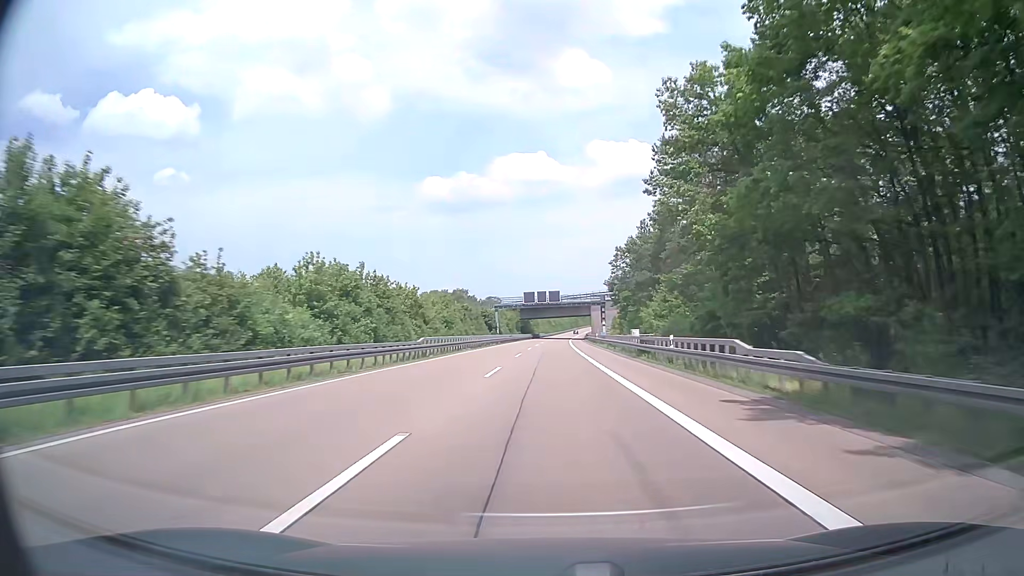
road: motorway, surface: asphalt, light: Day
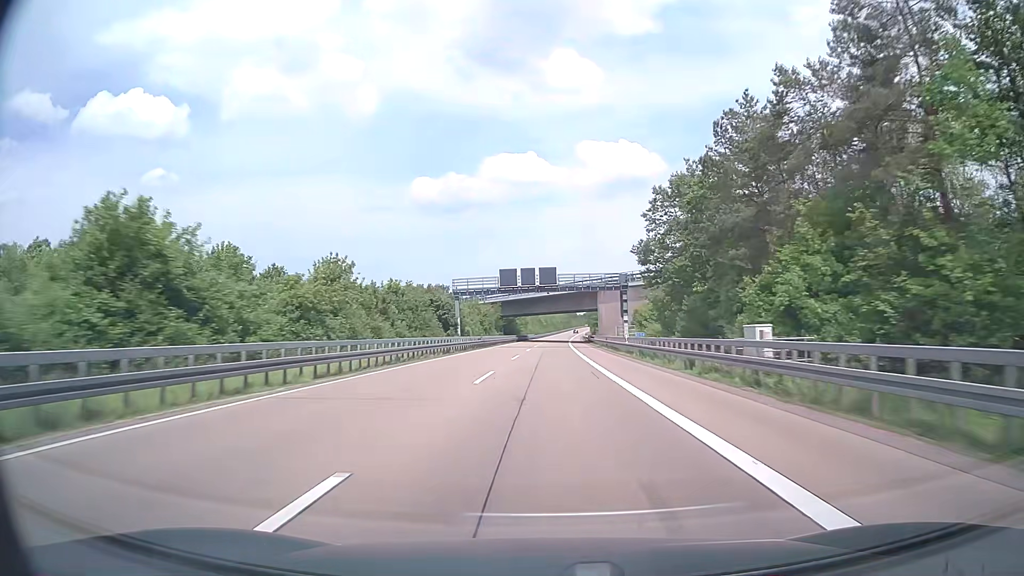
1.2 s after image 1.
(+0.3, +38.1) m; +1°
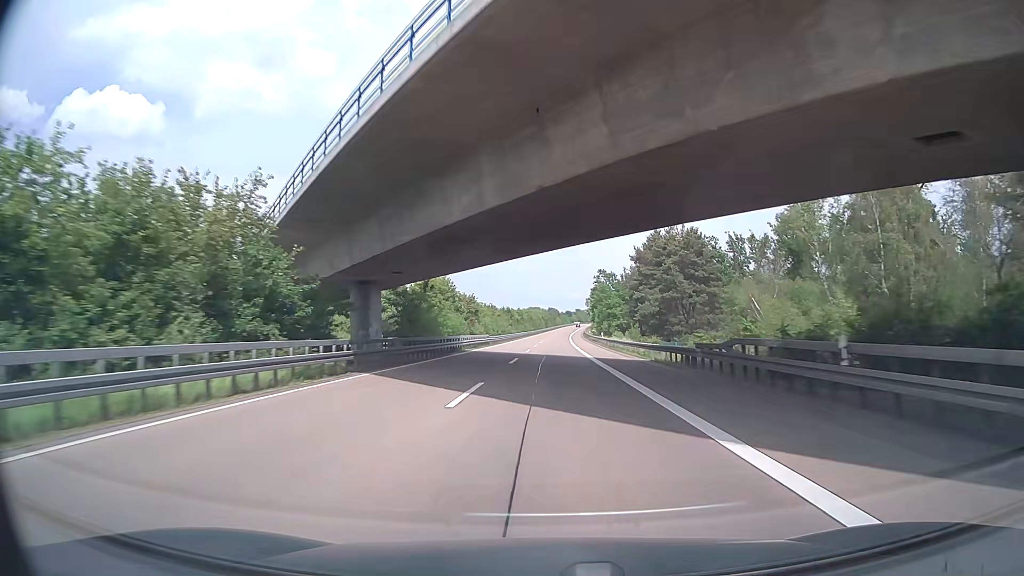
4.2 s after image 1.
(+1.4, +95.3) m; +2°
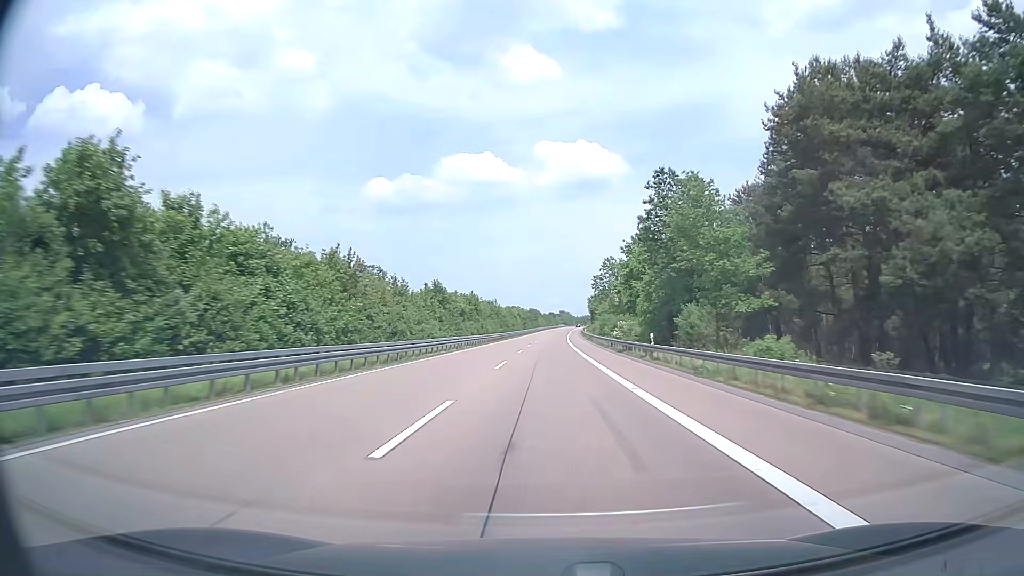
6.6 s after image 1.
(+1.1, +76.2) m; +2°
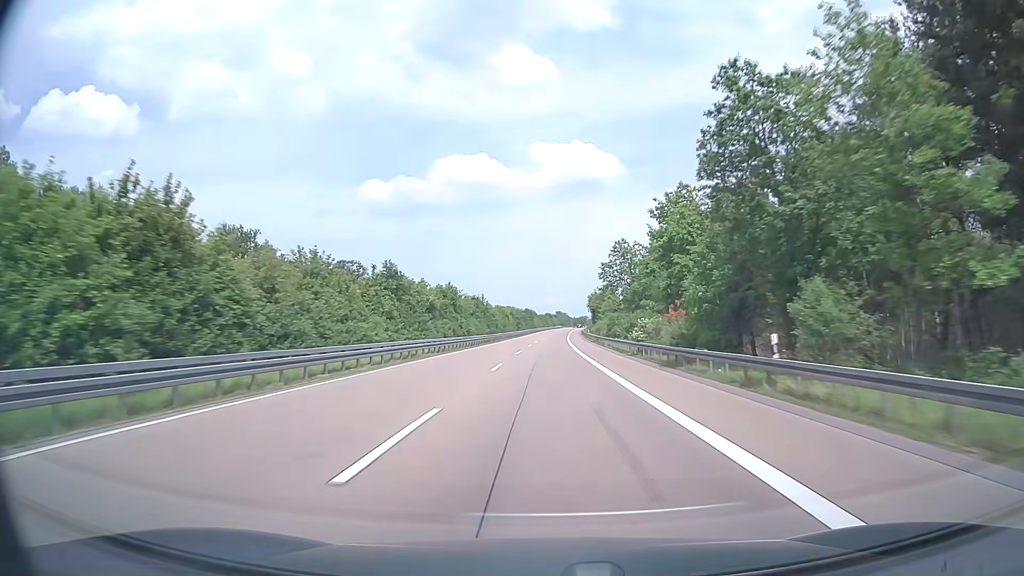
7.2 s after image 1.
(+0.1, +19.0) m; 0°
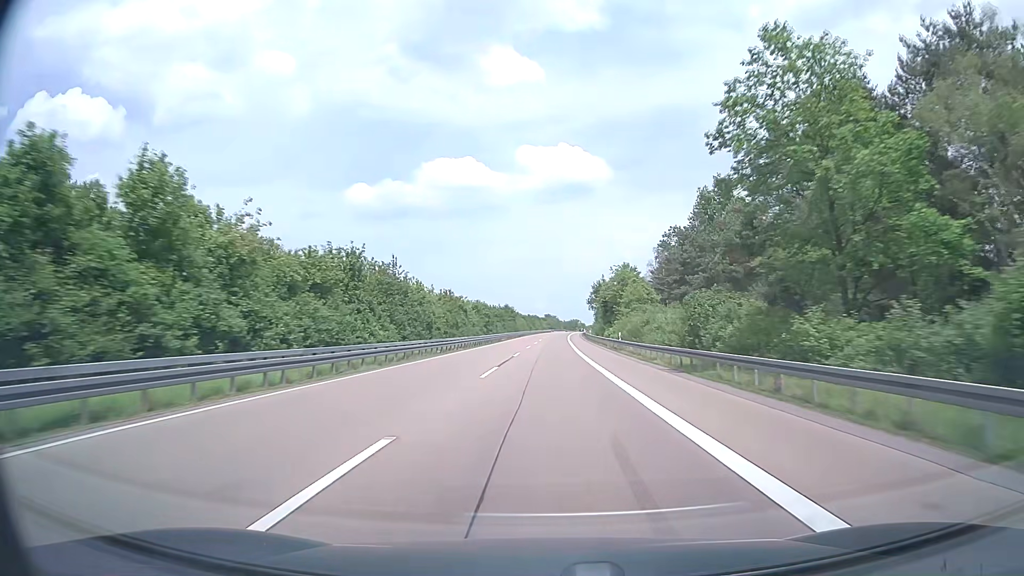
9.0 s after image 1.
(+0.6, +57.0) m; +1°
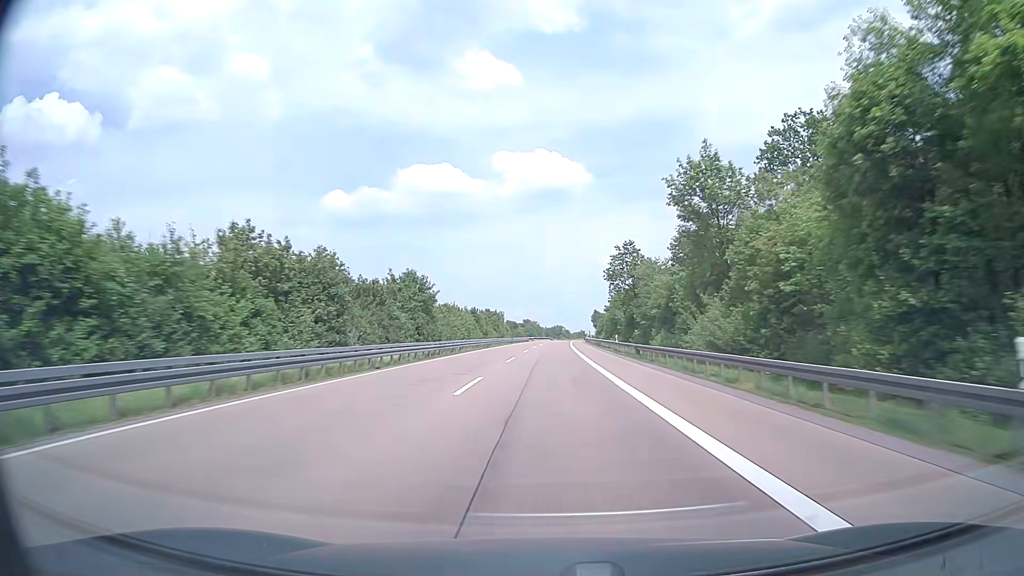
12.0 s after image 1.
(+1.4, +94.8) m; +2°
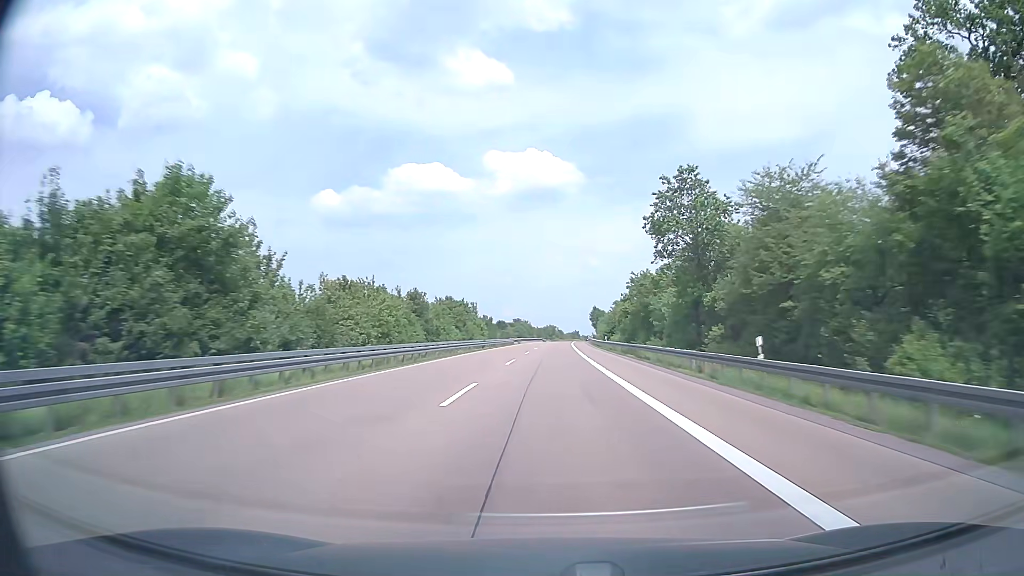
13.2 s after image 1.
(+0.2, +37.9) m; +1°
(0, +10) (0, +20) (0, +30) (0, +40) (0, +50) (+1, +60) (+1, +70) (+1, +80) (+2, +90) (+2, +100) m
